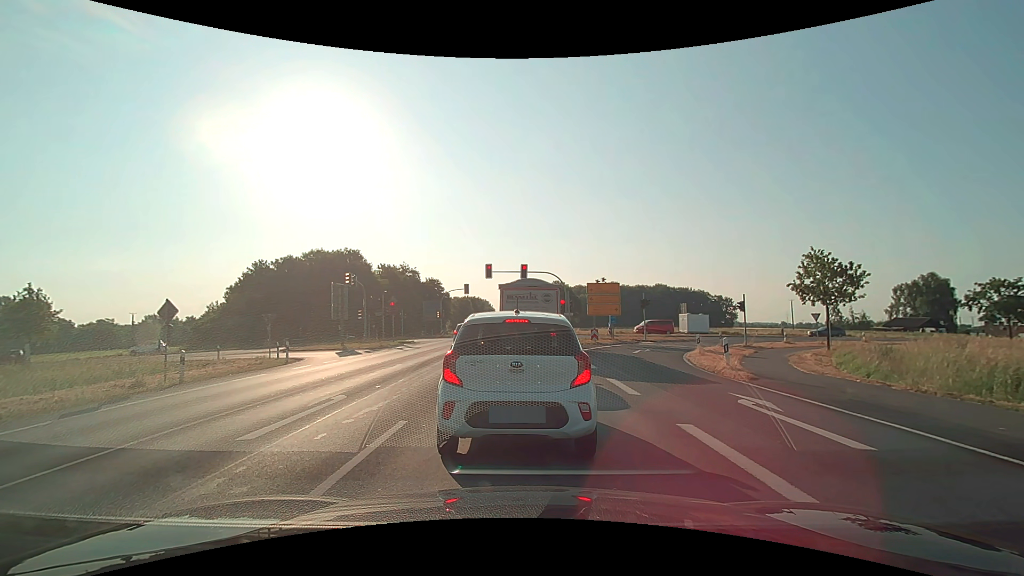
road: primary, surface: asphalt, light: Day
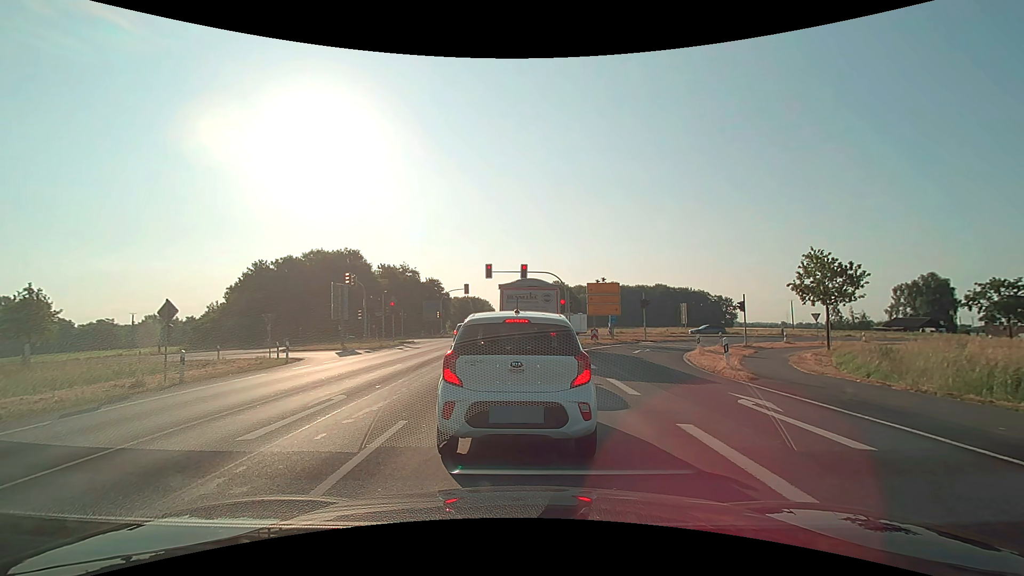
(0.0, 0.0) m; 0°
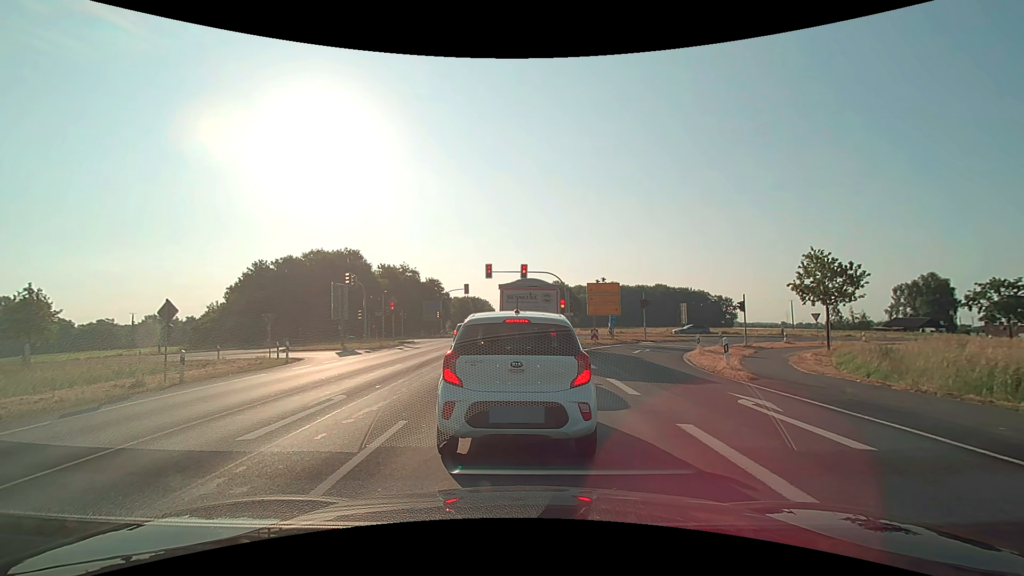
(0.0, 0.0) m; 0°
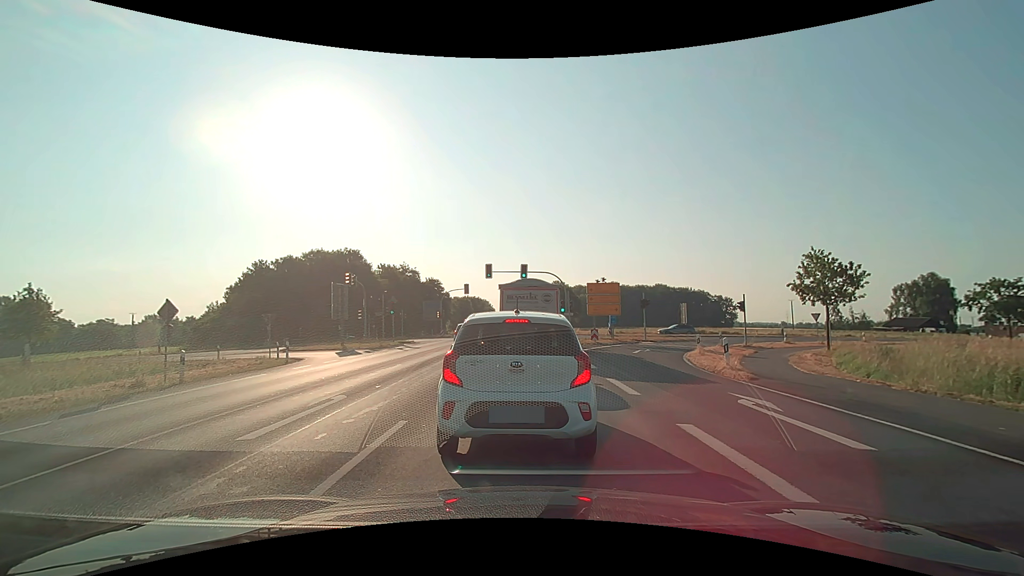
(0.0, 0.0) m; 0°
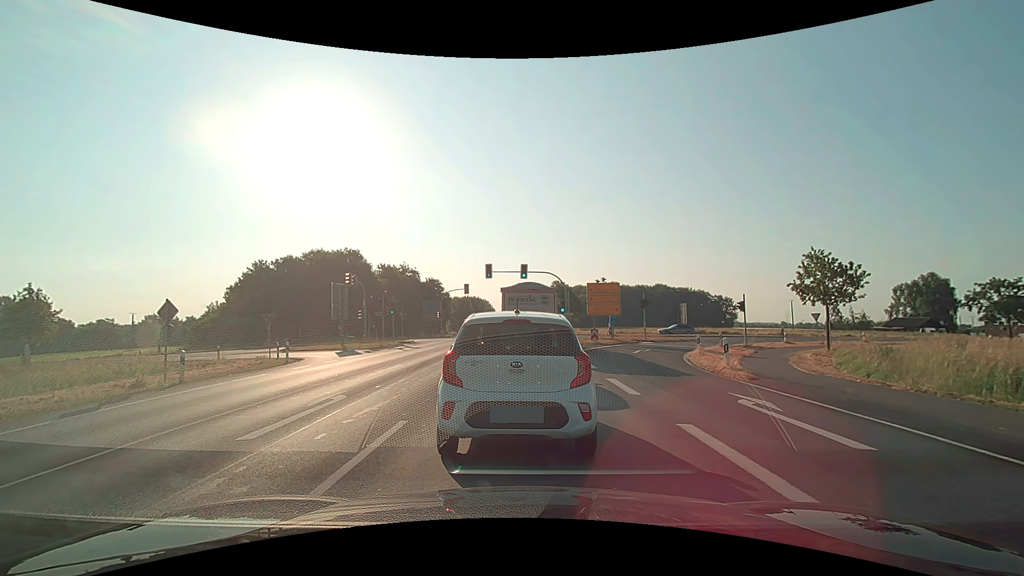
(0.0, 0.0) m; 0°
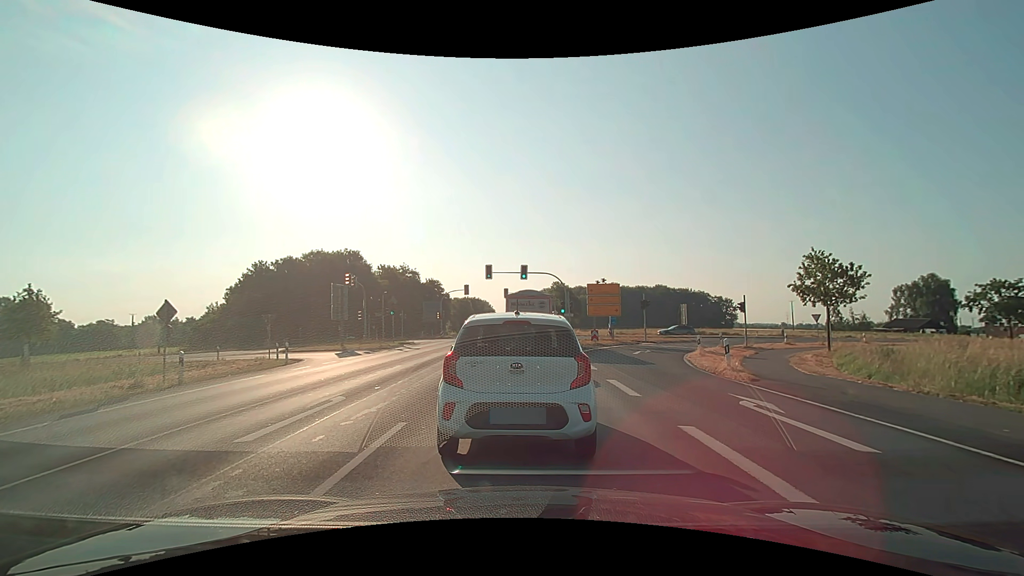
(0.0, 0.0) m; 0°
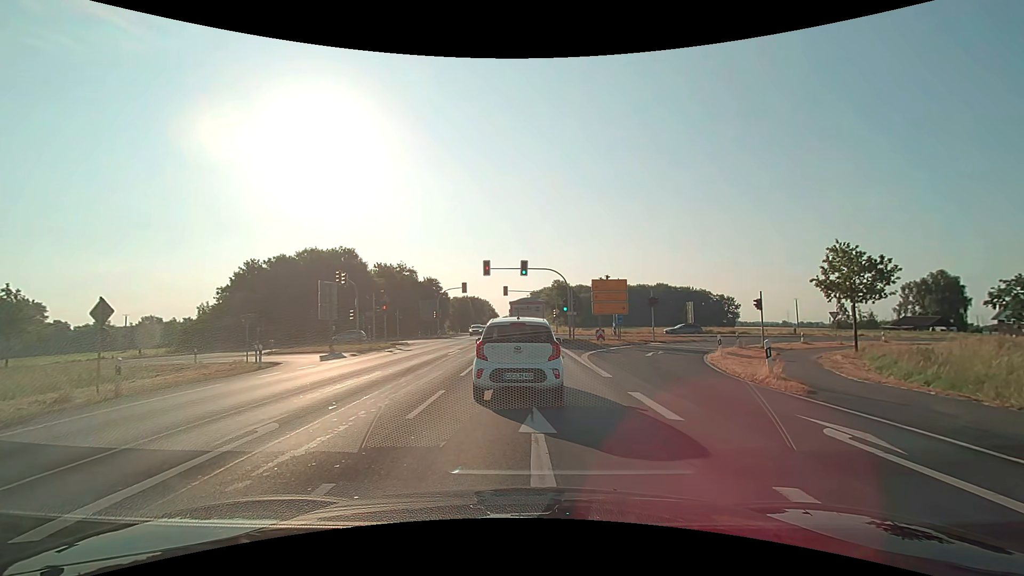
(0.0, +2.7) m; 0°
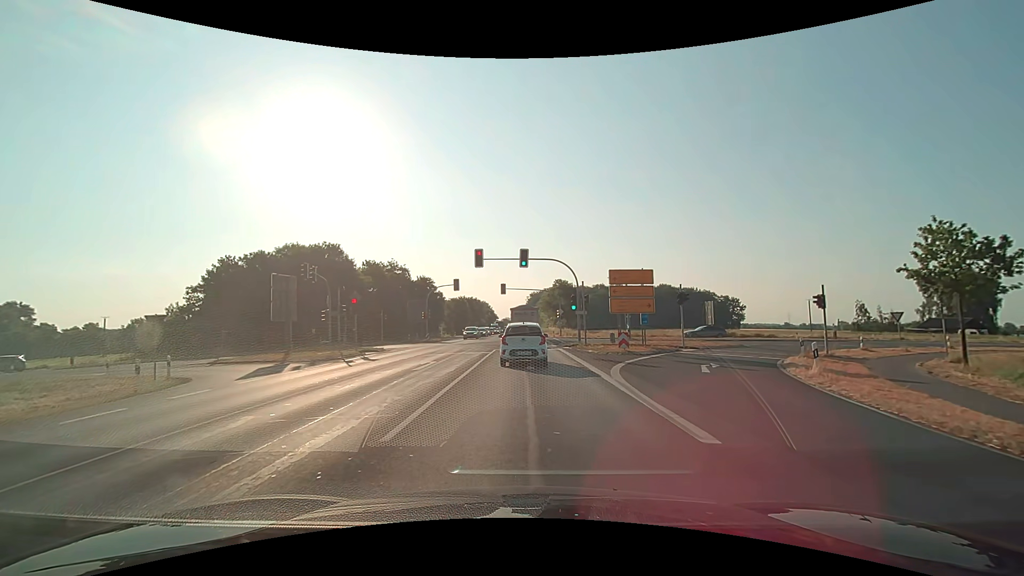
(0.0, +7.7) m; 0°
(0, +10) (0, +20) (0, +30) (0, +40) (0, +50) (0, +60) (0, +70) (0, +80) (0, +90) (0, +100) m
